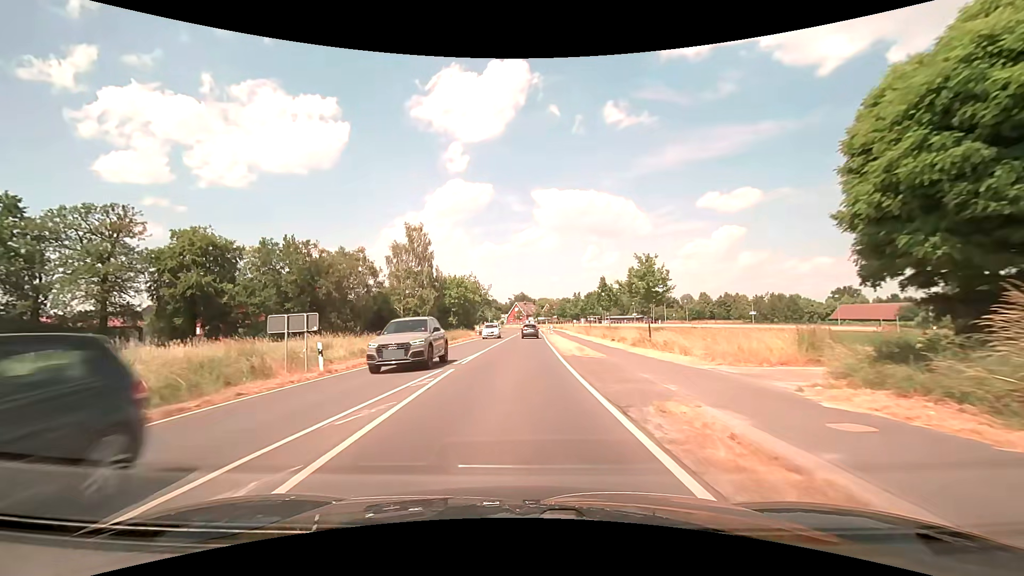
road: secondary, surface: asphalt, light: Day
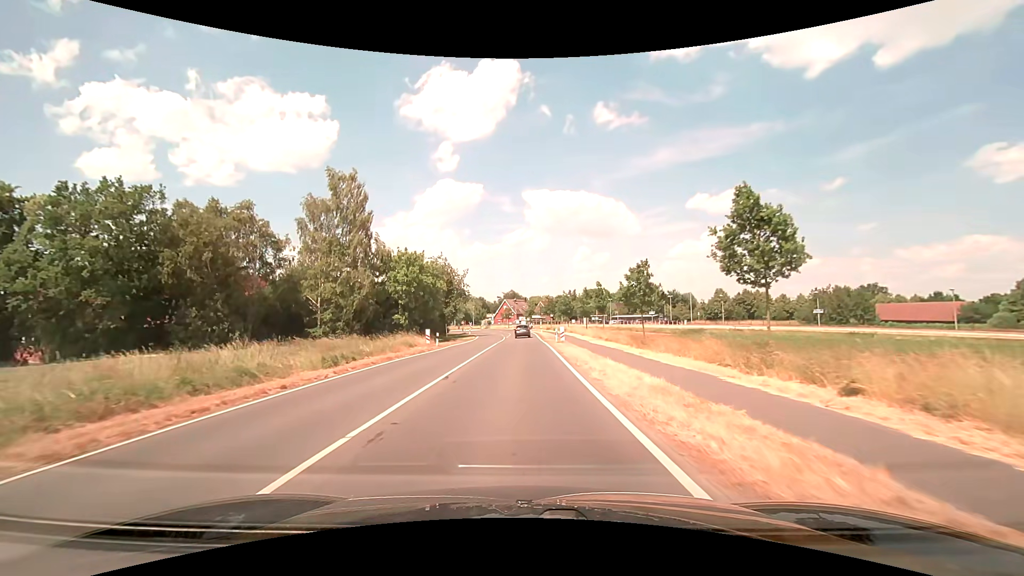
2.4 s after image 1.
(+0.1, +30.2) m; +1°
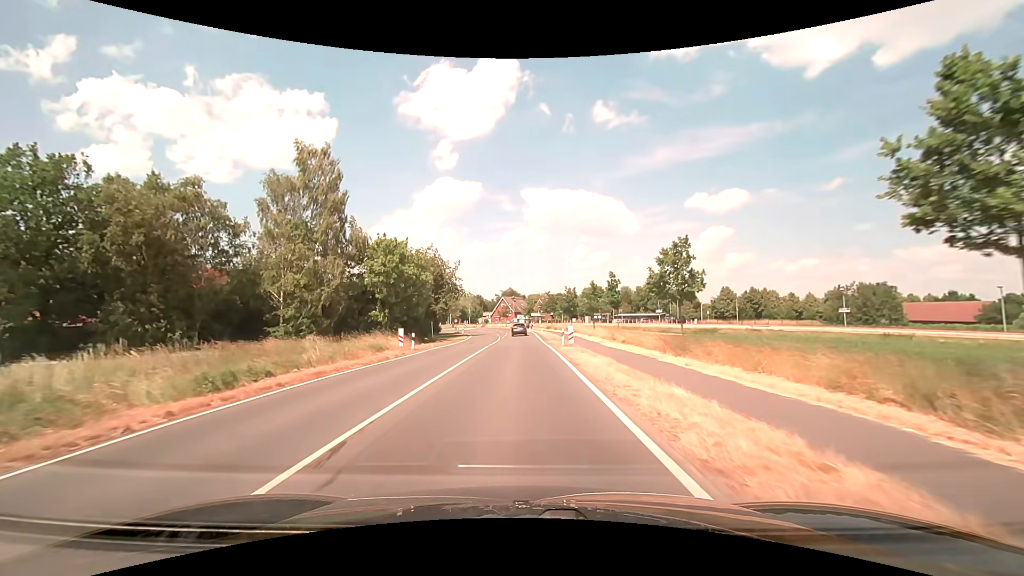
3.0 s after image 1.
(0.0, +7.7) m; 0°
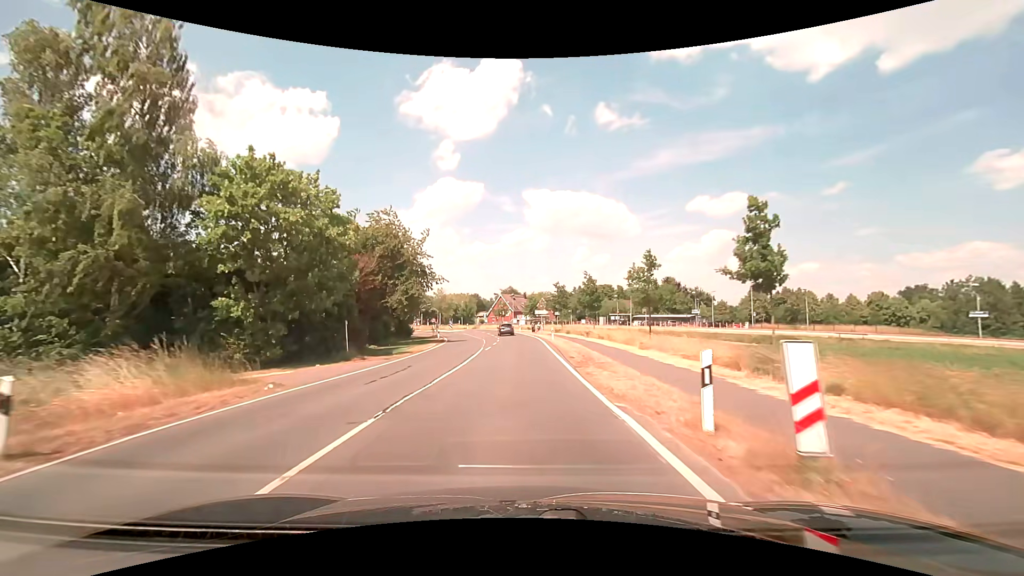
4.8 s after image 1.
(0.0, +23.2) m; 0°
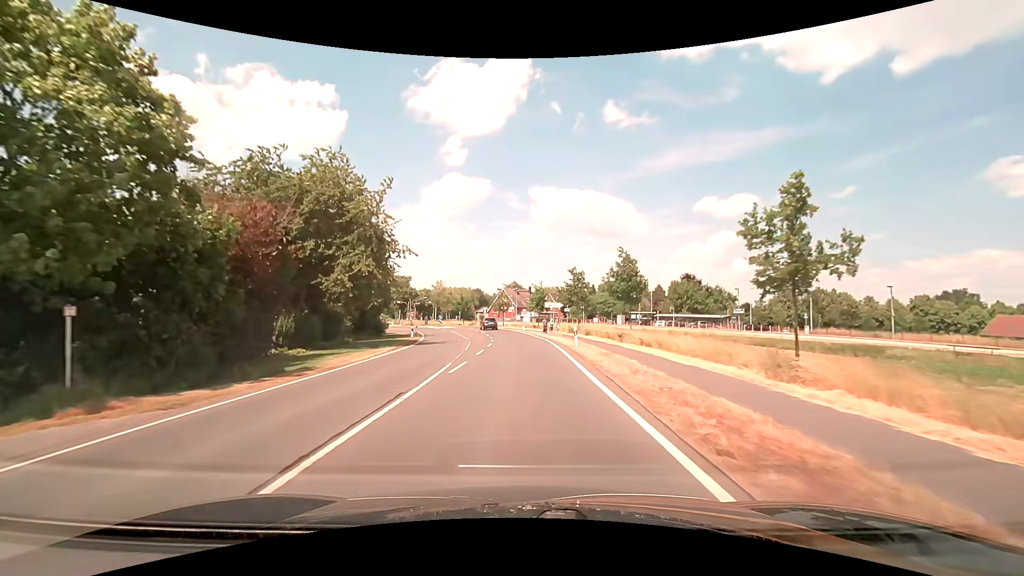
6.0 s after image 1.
(-0.1, +15.3) m; -1°
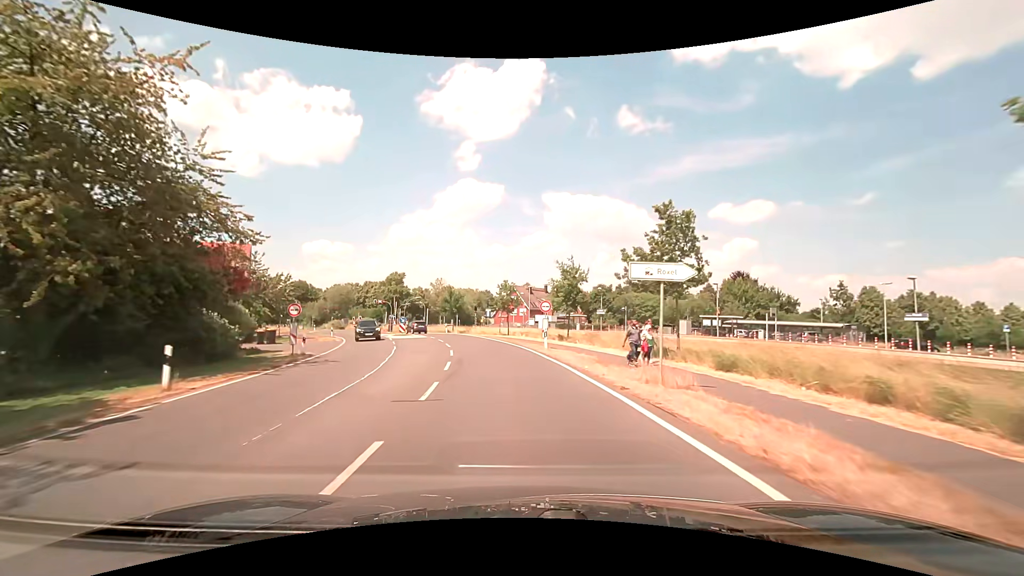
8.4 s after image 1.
(-0.1, +29.4) m; -1°
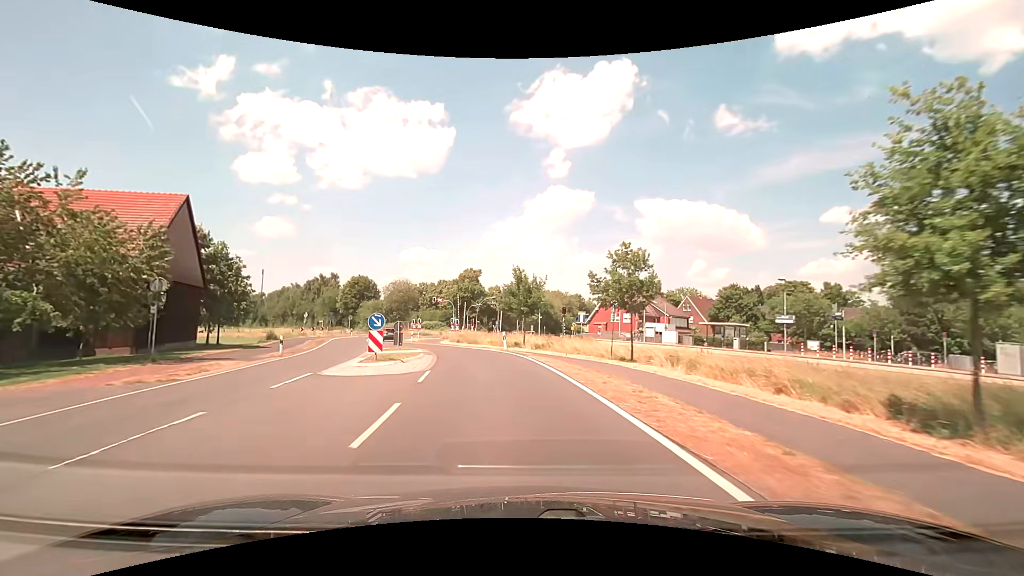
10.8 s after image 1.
(-2.0, +27.5) m; -9°
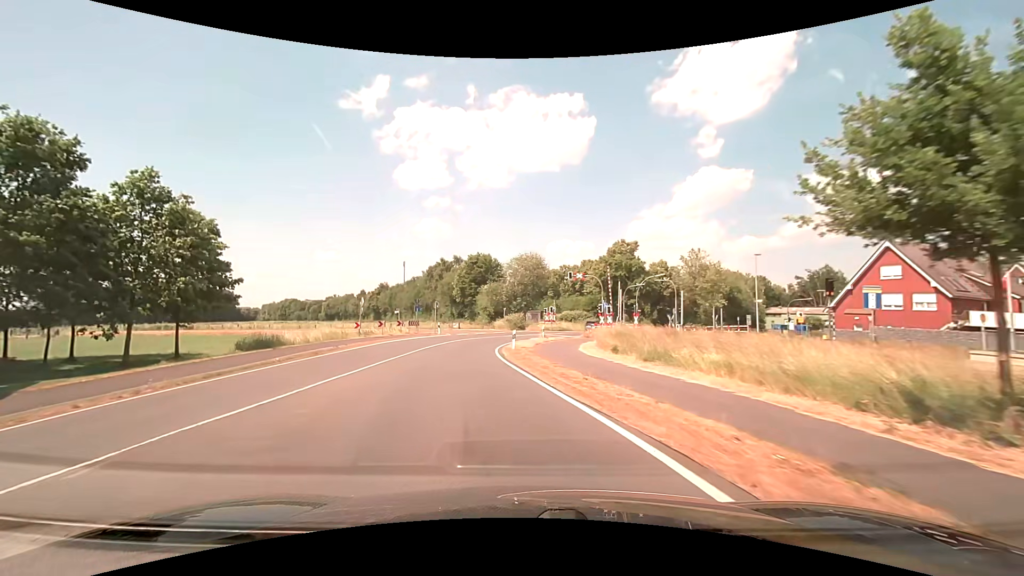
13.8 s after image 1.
(-4.0, +30.6) m; -17°
(-1, +10) (-2, +20) (-3, +30) (-2, +40) (+2, +49) (+8, +57) (+17, +62) (+25, +67) (+34, +71) (+44, +74) m
